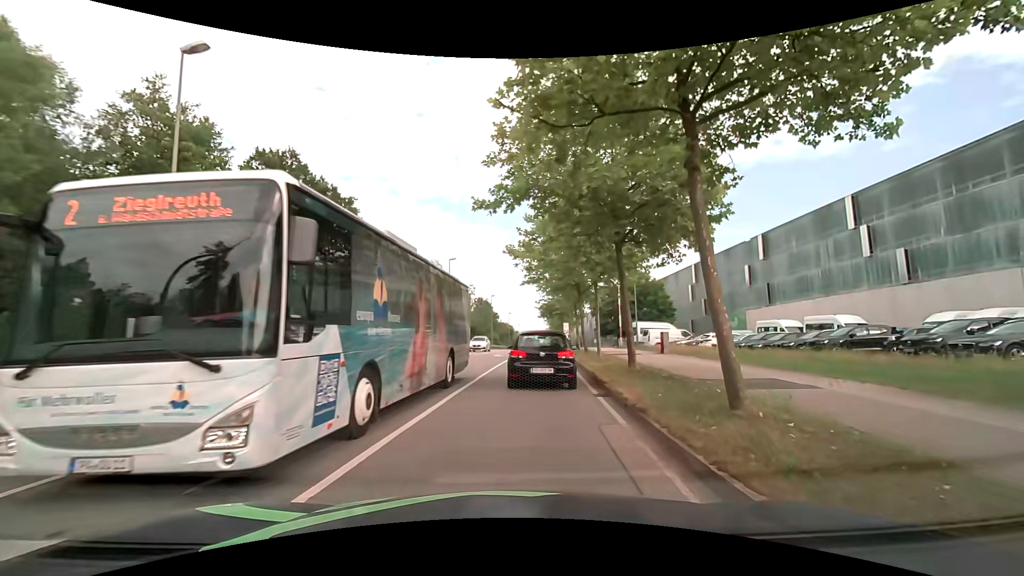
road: secondary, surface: asphalt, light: Day
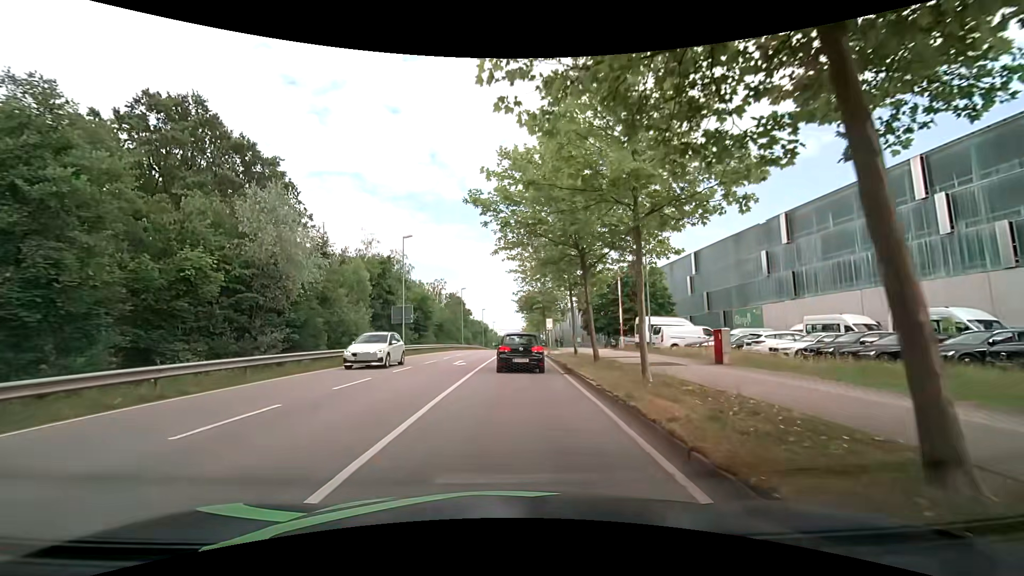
(+0.4, +11.7) m; +3°
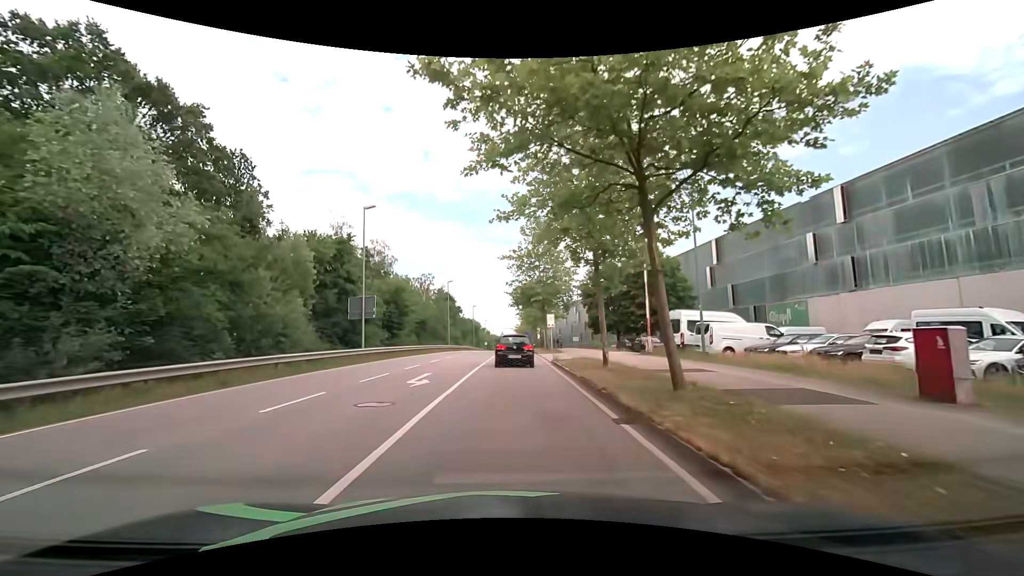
(0.0, +9.8) m; 0°
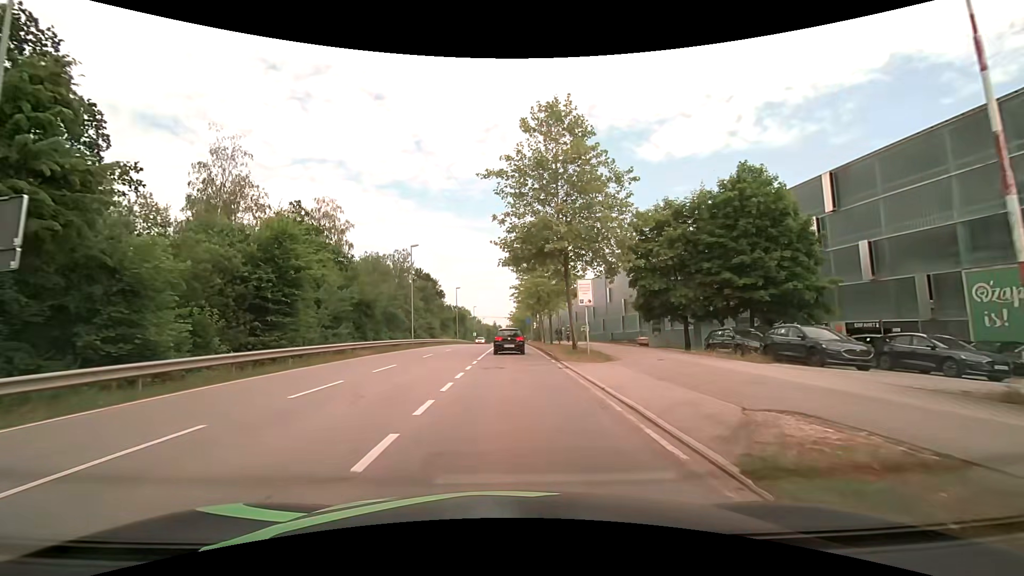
(+0.3, +23.0) m; +1°
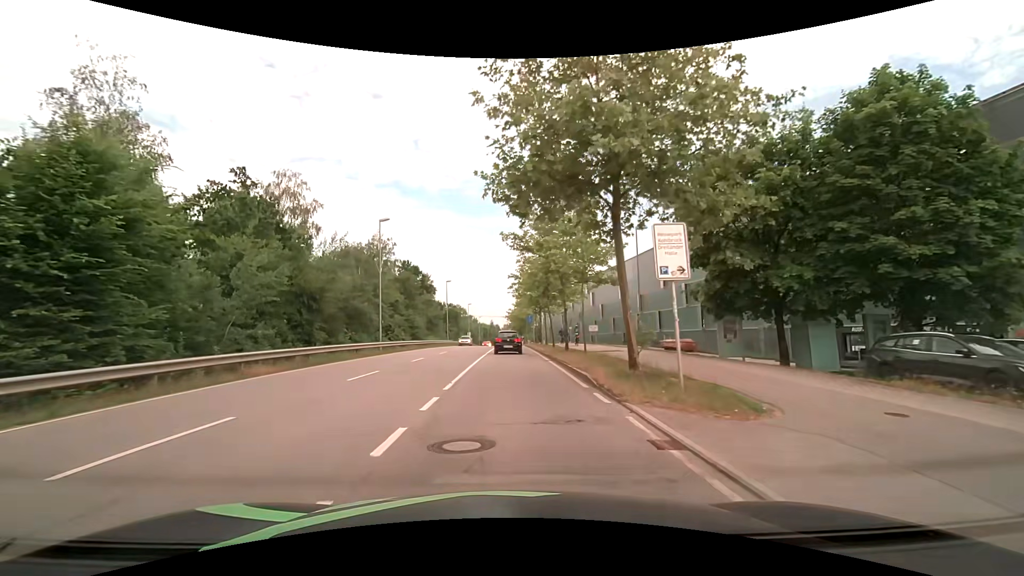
(0.0, +11.5) m; 0°
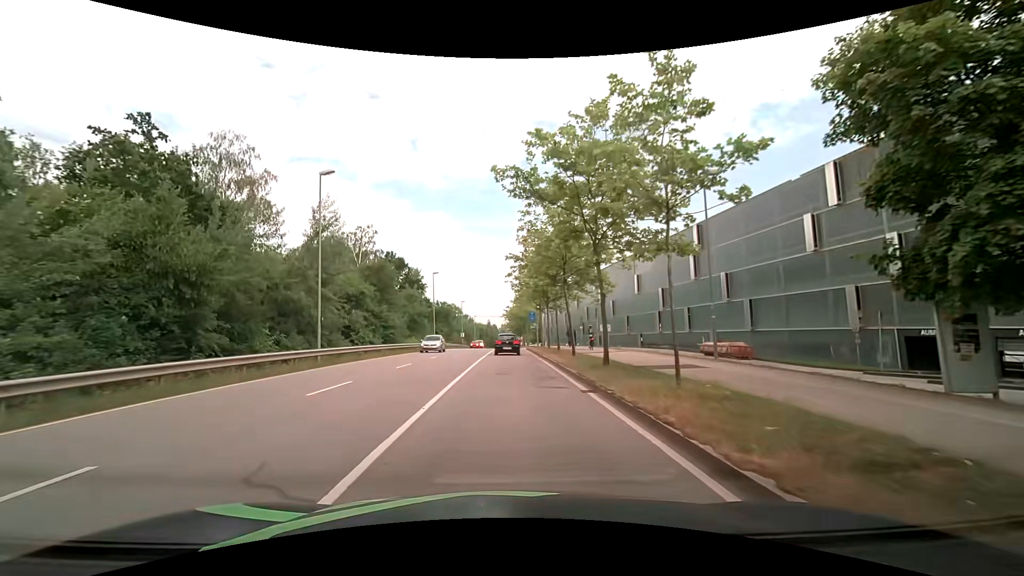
(+0.1, +11.8) m; +1°
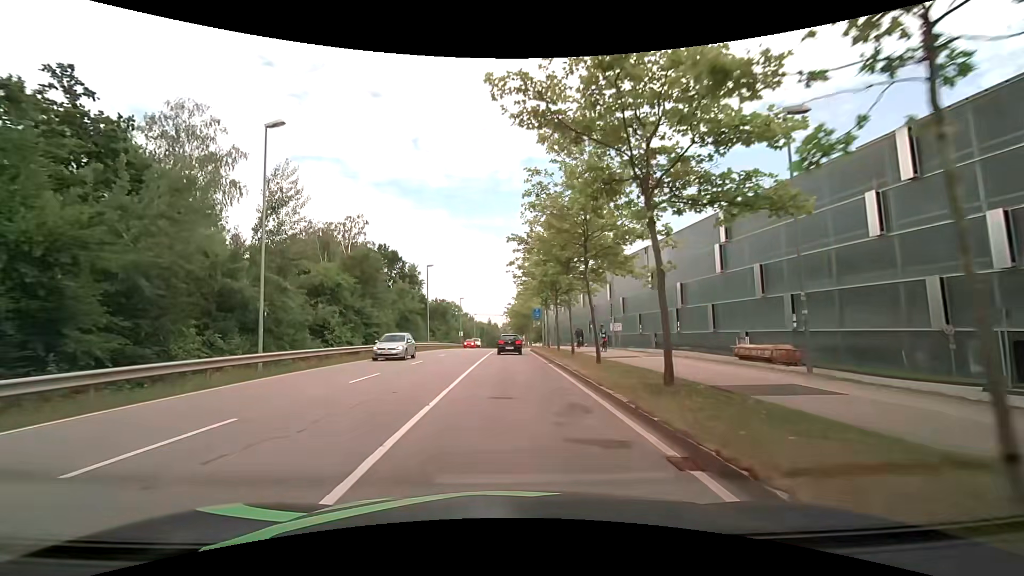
(0.0, +6.3) m; 0°
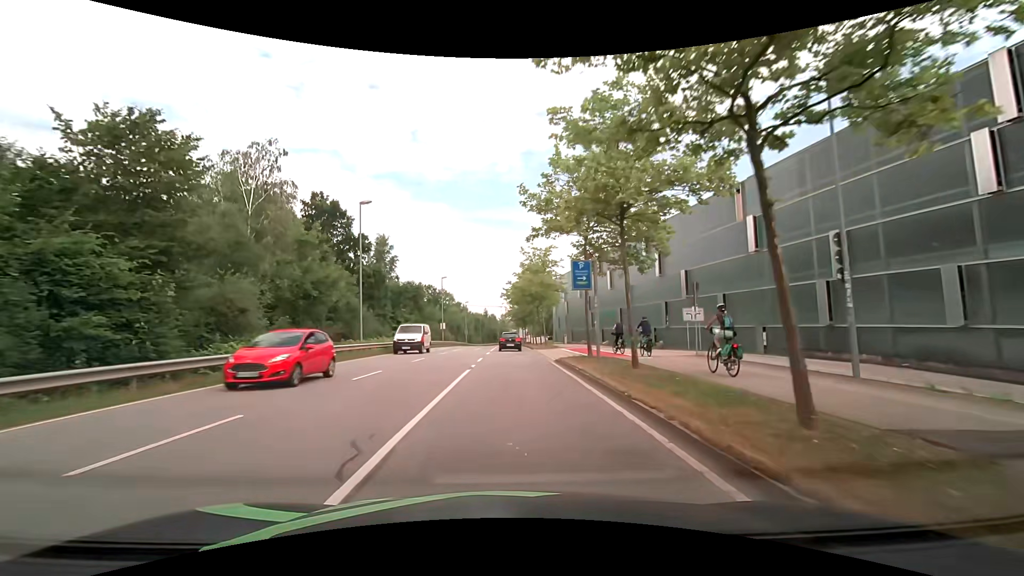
(-0.3, +27.3) m; -1°
(0, +10) (0, +20) (0, +30) (0, +40) (0, +50) (0, +60) (+1, +70) (+1, +80) (+1, +90) (+1, +100) m
